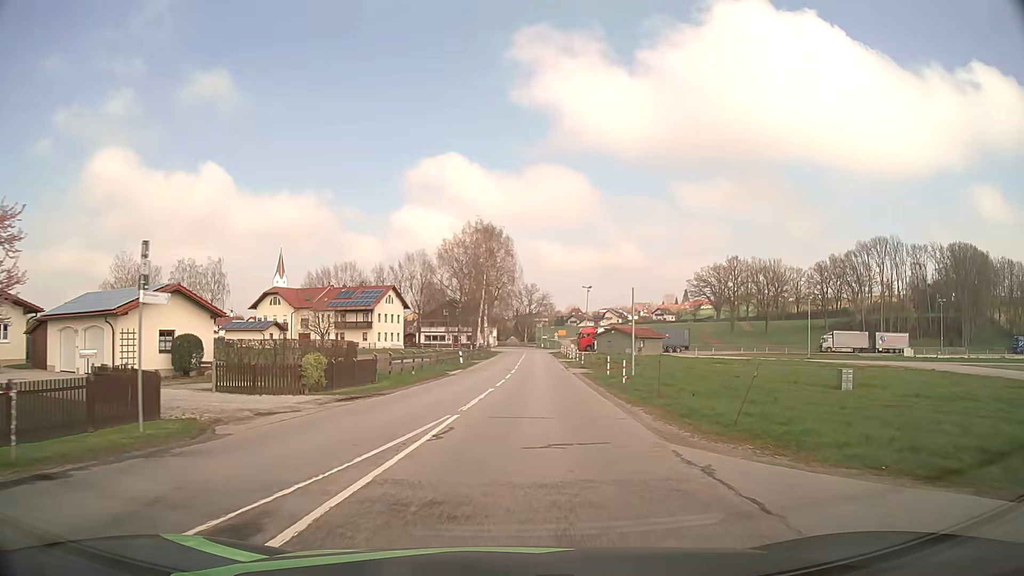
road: tertiary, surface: asphalt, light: Day
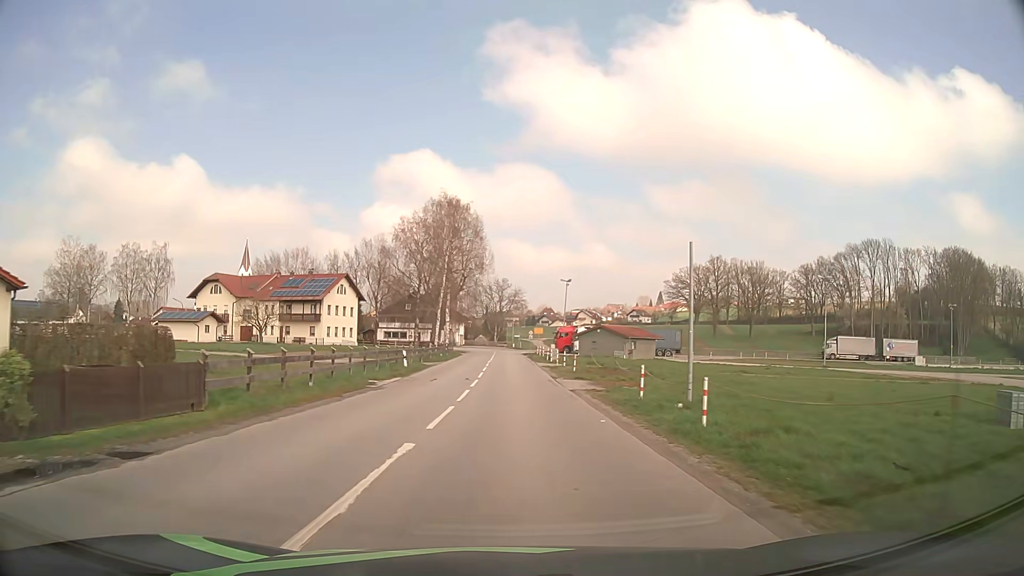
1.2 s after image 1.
(+0.4, +13.5) m; +3°
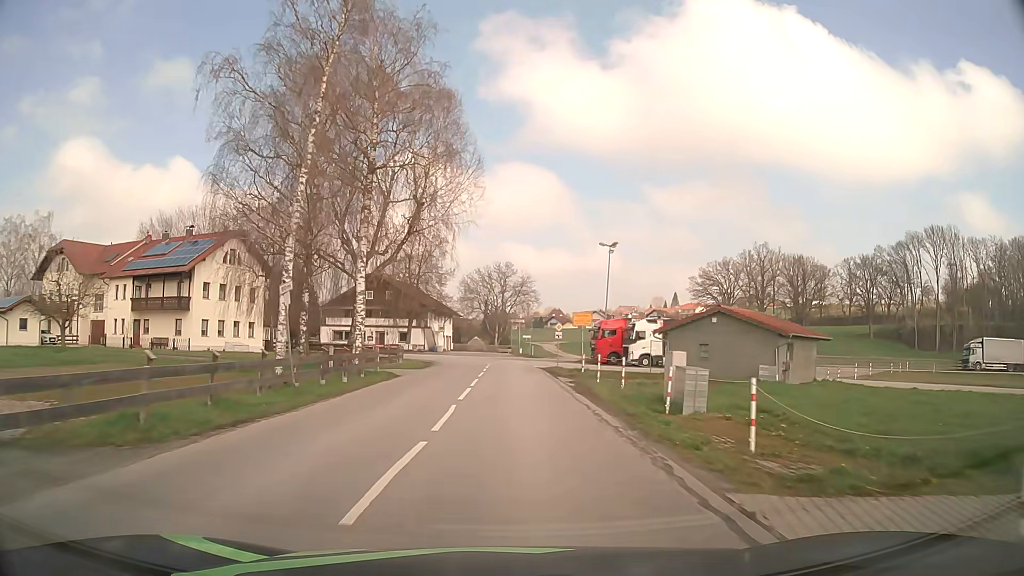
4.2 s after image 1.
(+0.2, +40.2) m; 0°
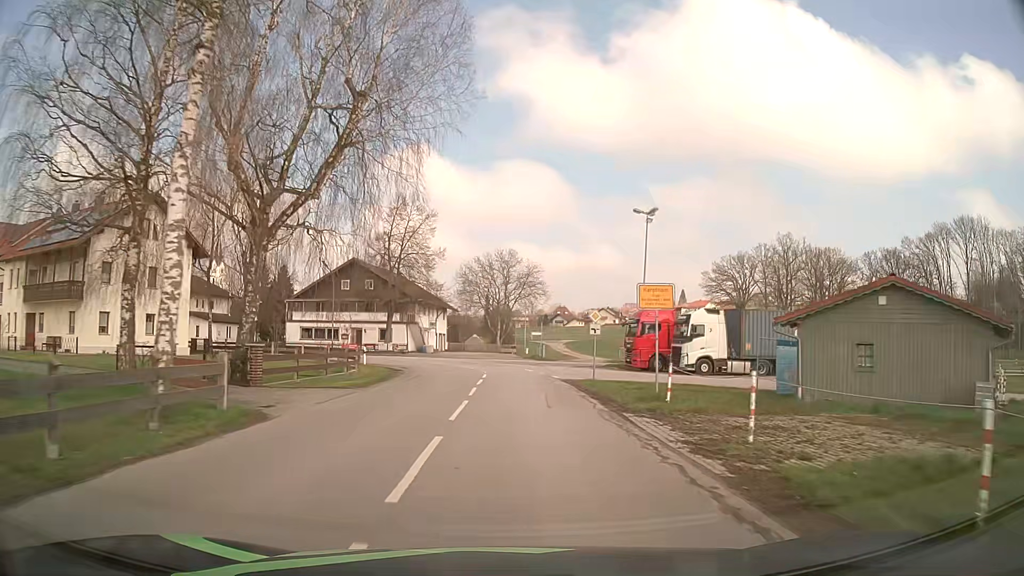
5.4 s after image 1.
(-0.1, +15.3) m; 0°
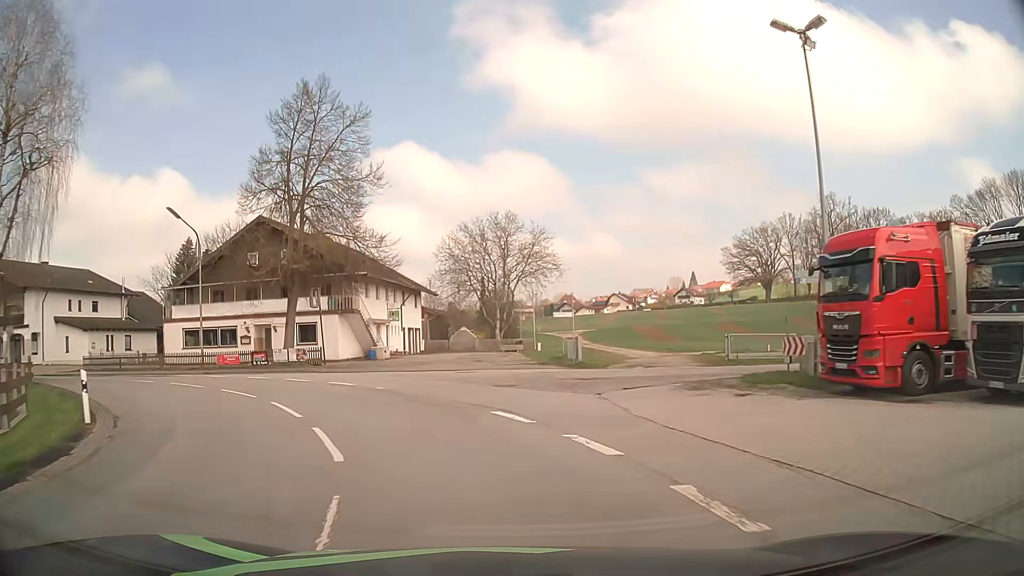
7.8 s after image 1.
(+0.3, +27.6) m; 0°
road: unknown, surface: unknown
